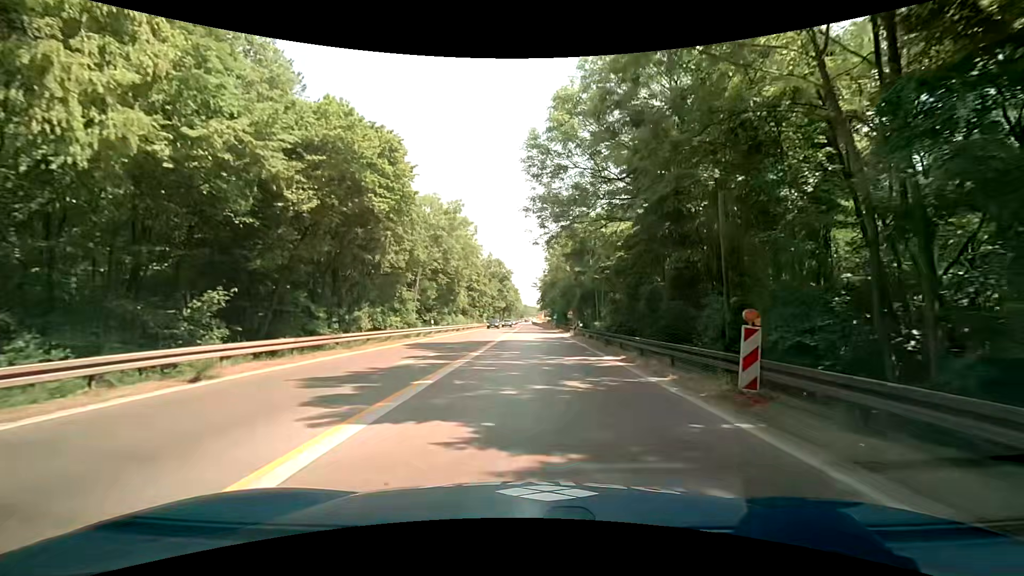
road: trunk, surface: asphalt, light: Day
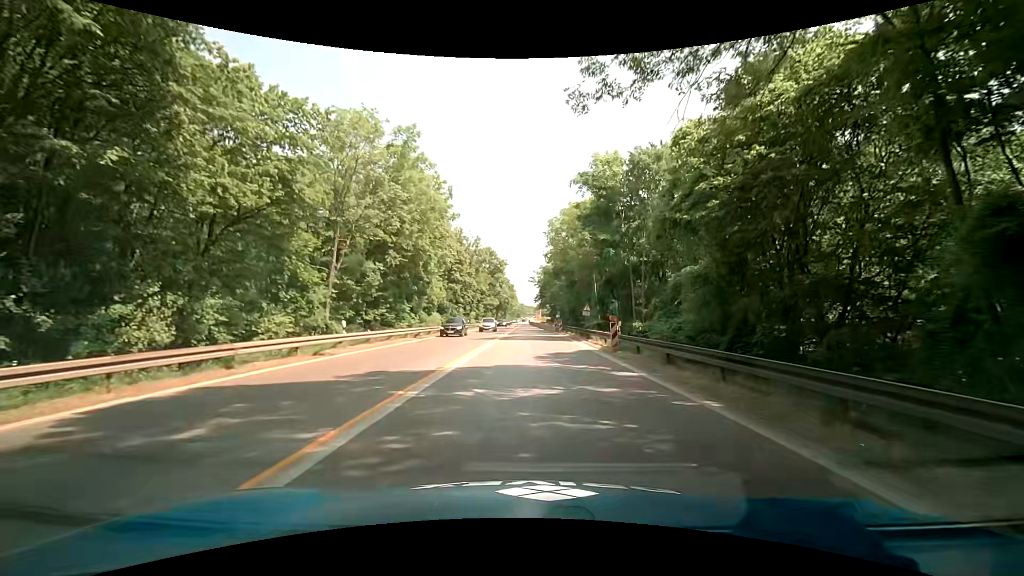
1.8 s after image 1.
(0.0, +19.7) m; +1°
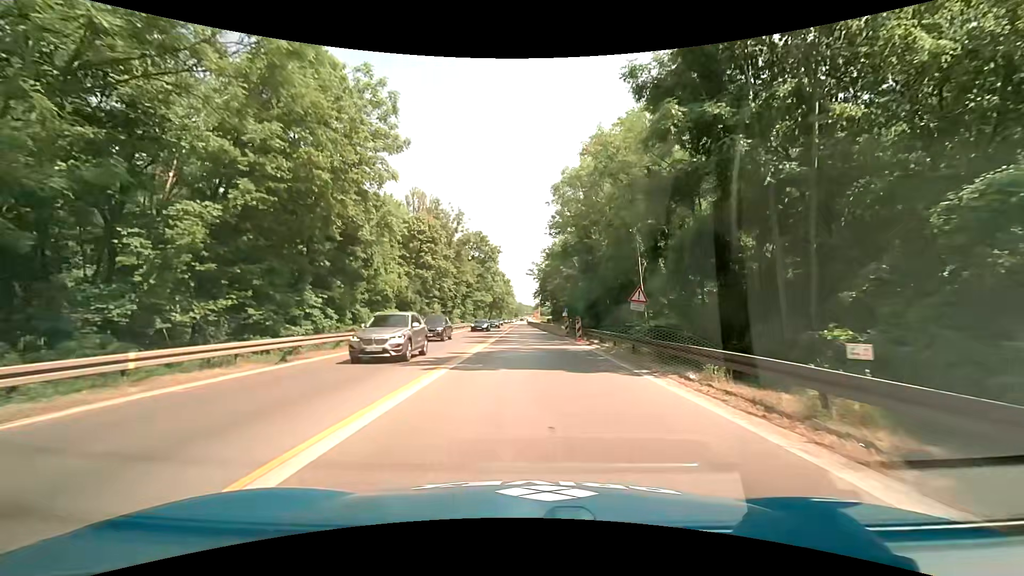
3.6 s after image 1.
(-0.2, +19.7) m; 0°
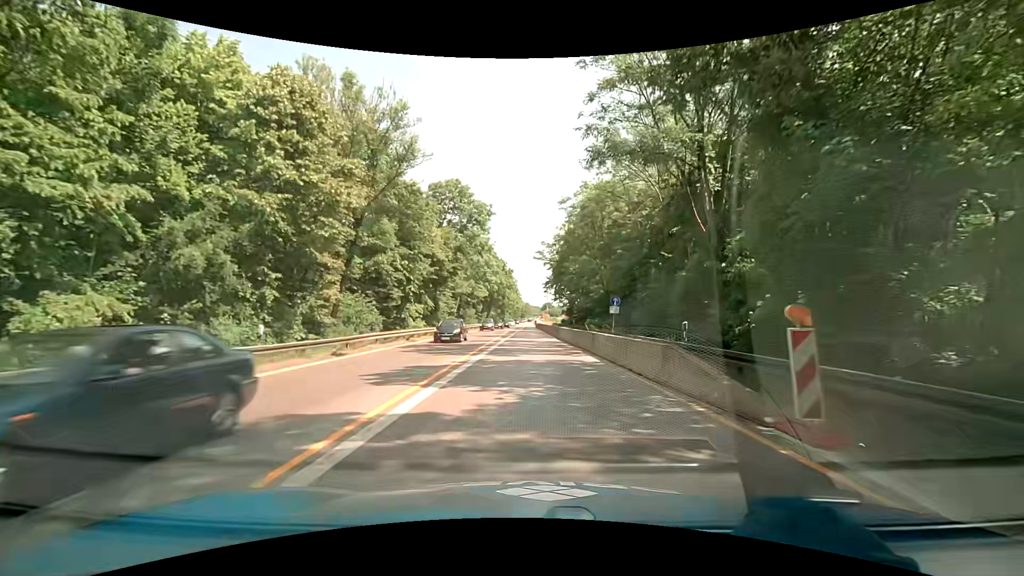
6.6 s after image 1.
(-0.4, +32.8) m; -1°
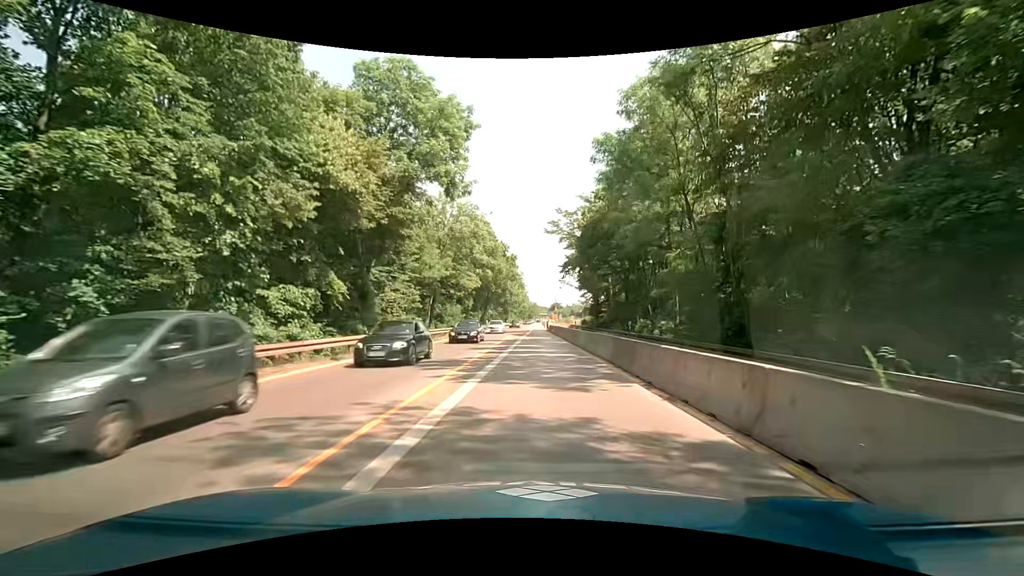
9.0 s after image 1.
(-0.4, +26.2) m; -1°
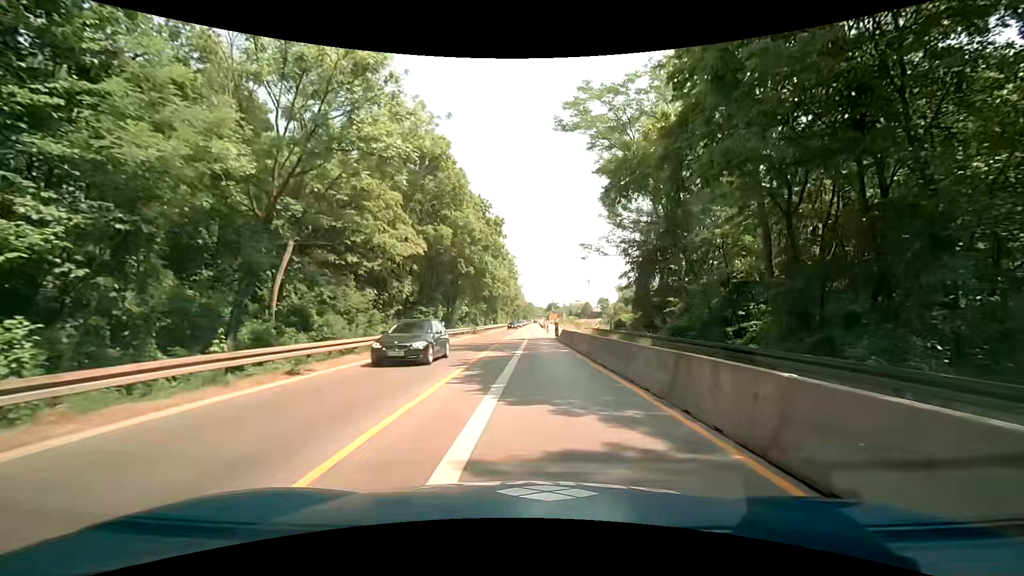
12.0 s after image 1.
(+0.1, +32.6) m; +1°
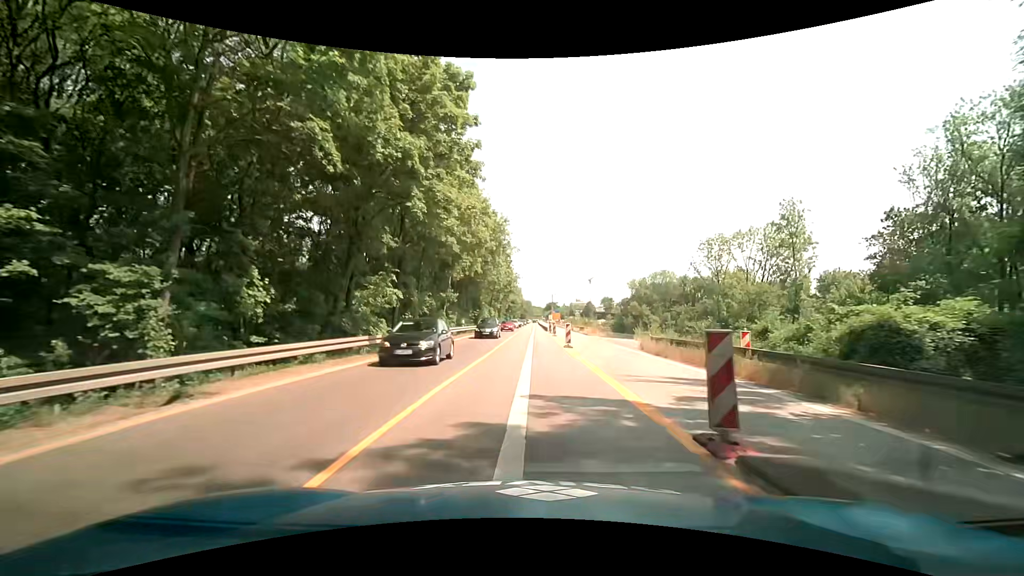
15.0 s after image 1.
(-0.3, +32.7) m; +1°
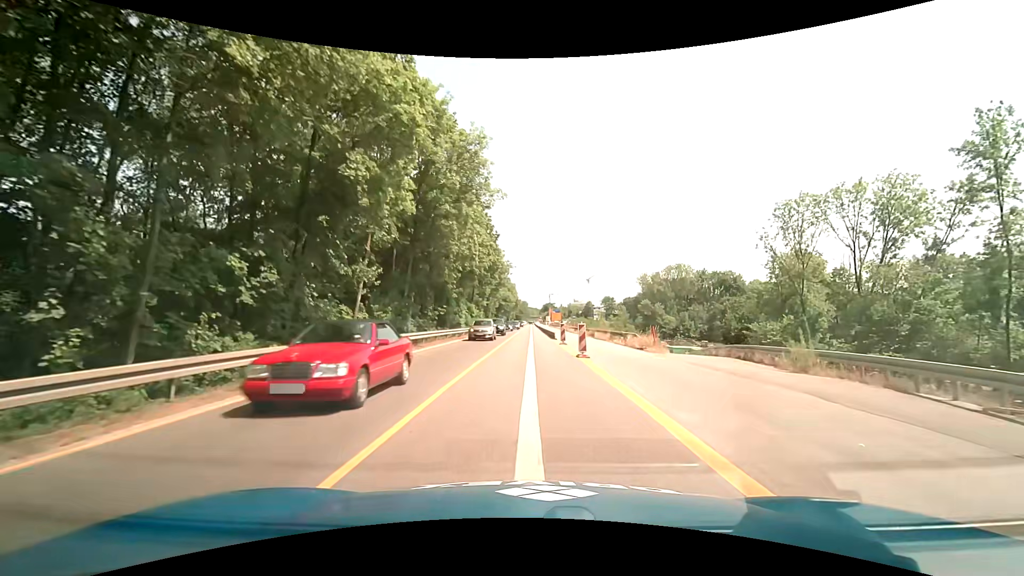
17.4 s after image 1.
(-0.2, +26.1) m; 0°
